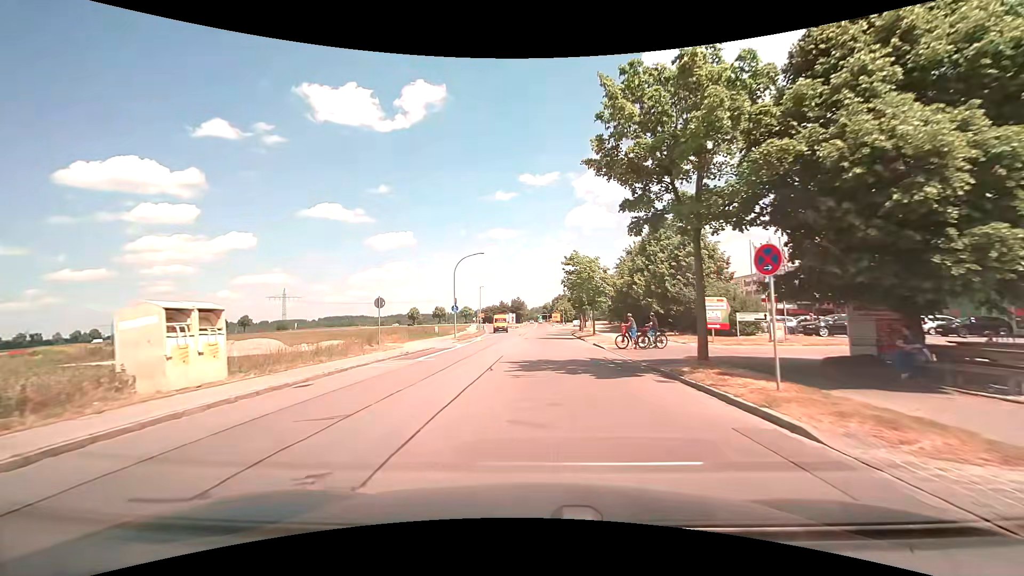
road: tertiary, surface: asphalt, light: Day
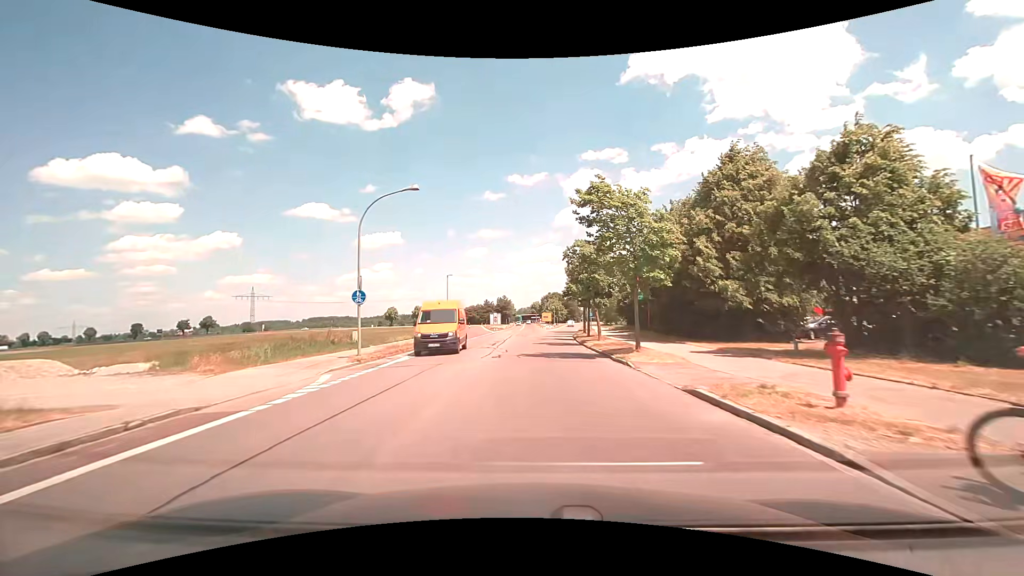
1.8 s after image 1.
(+0.1, +20.4) m; +1°
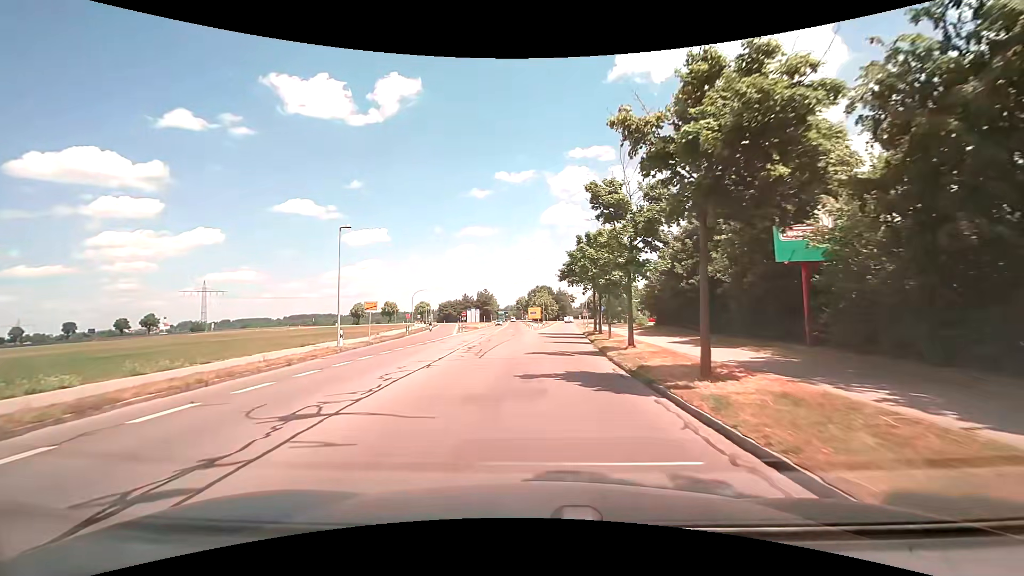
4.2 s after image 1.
(+0.4, +29.2) m; +1°
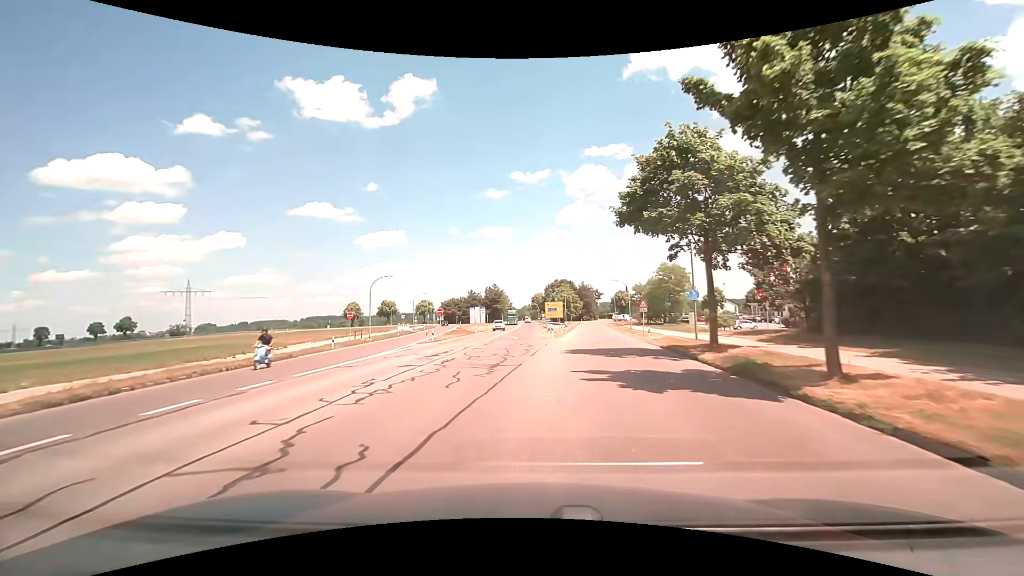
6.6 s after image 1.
(-0.2, +29.4) m; -2°
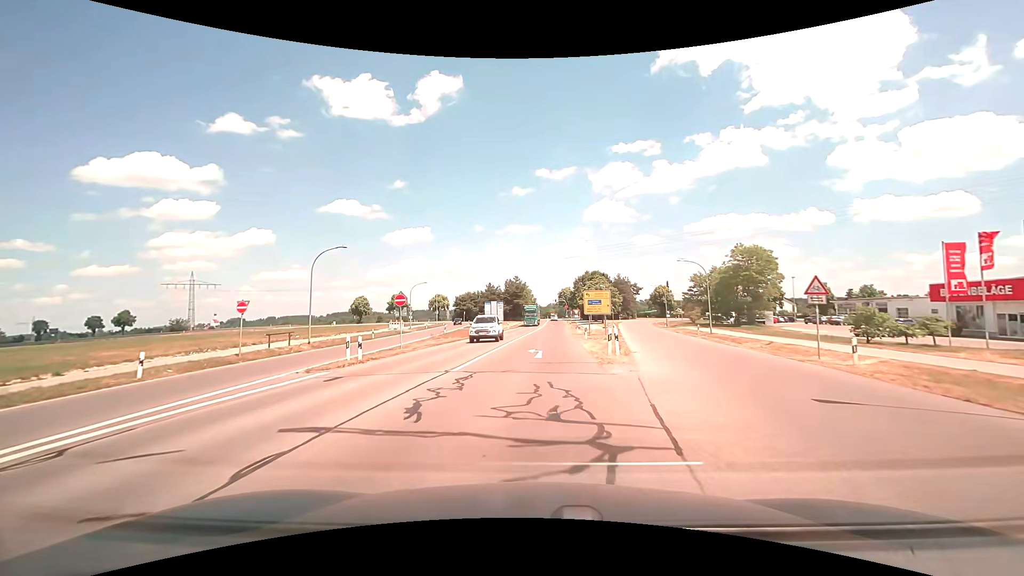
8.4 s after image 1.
(-0.6, +21.4) m; -3°
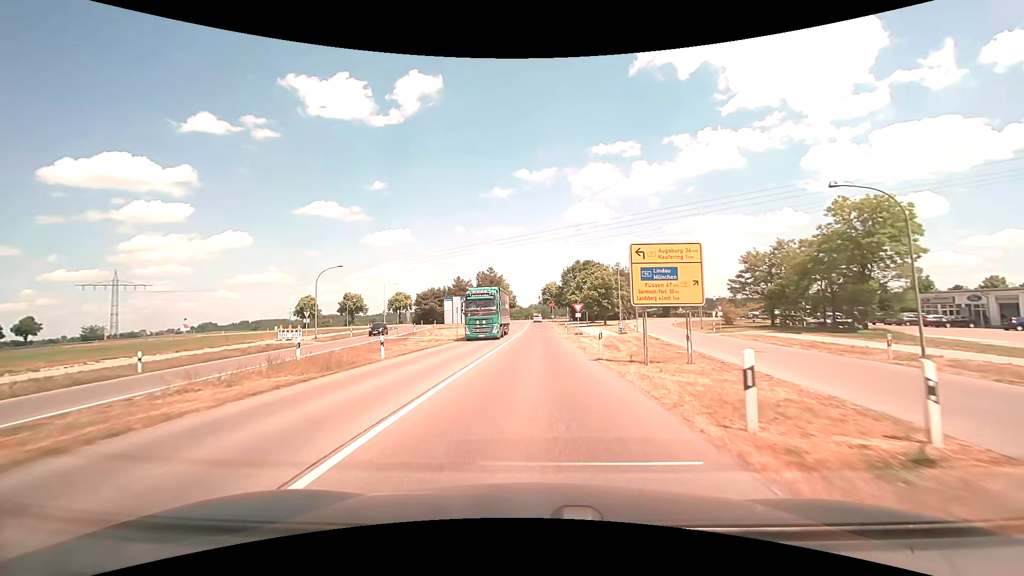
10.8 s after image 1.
(+0.4, +27.4) m; +2°
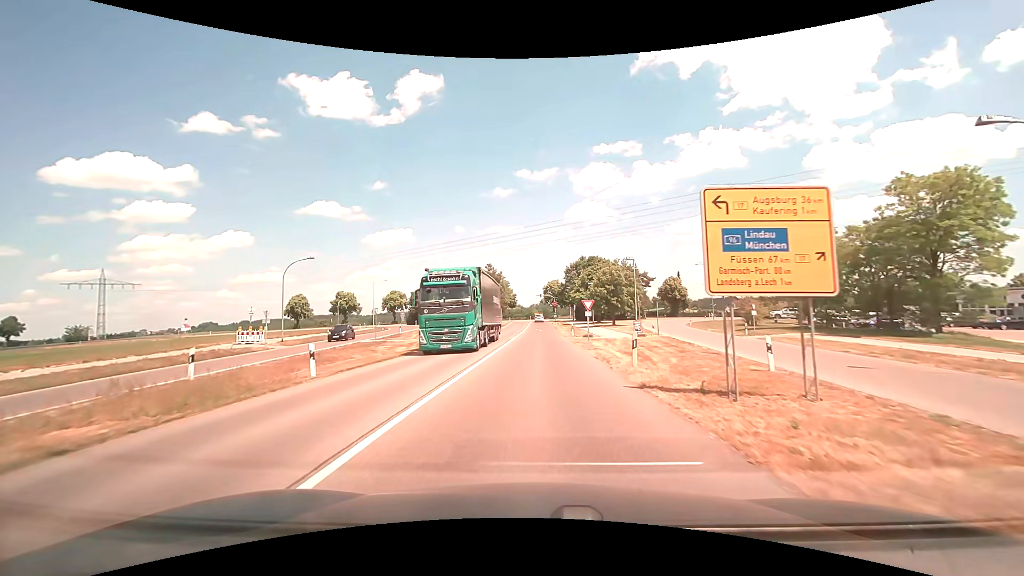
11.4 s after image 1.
(0.0, +6.8) m; 0°
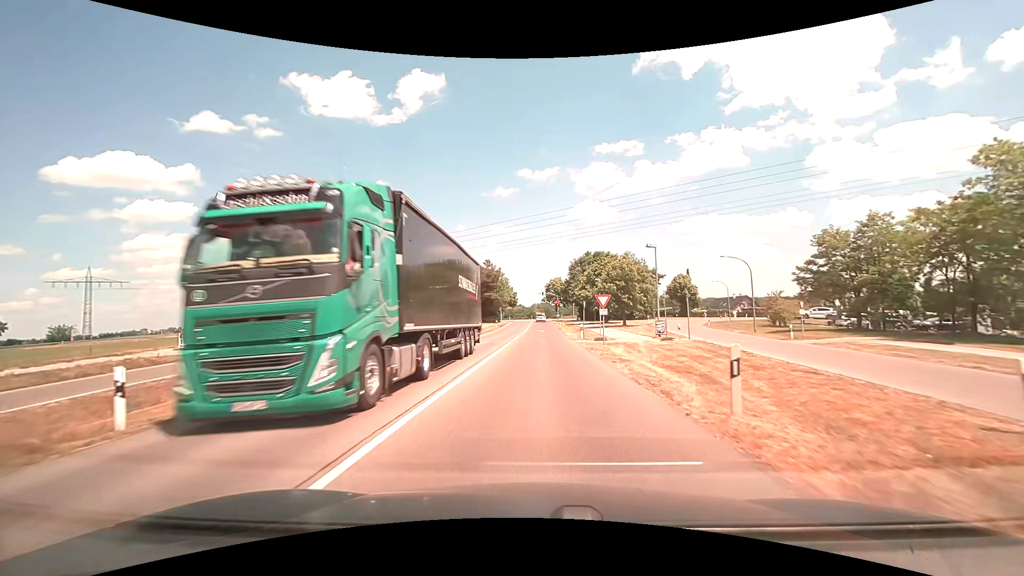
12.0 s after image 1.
(0.0, +6.8) m; 0°
(0, +10) (0, +20) (0, +30) (0, +40) (0, +50) (+1, +60) (+1, +70) (+1, +80) (+1, +90) (+1, +100) m
